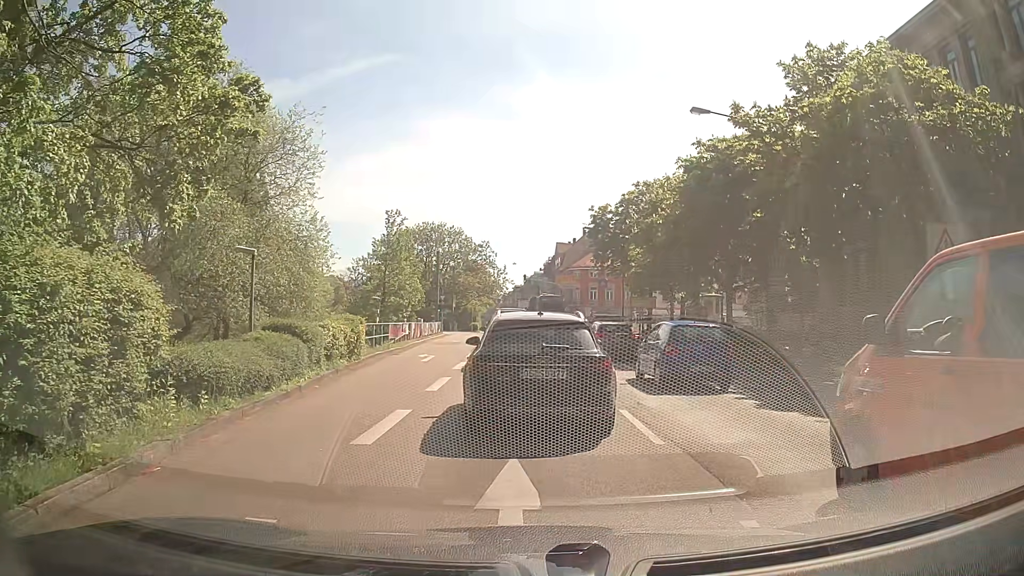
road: primary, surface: asphalt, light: Day
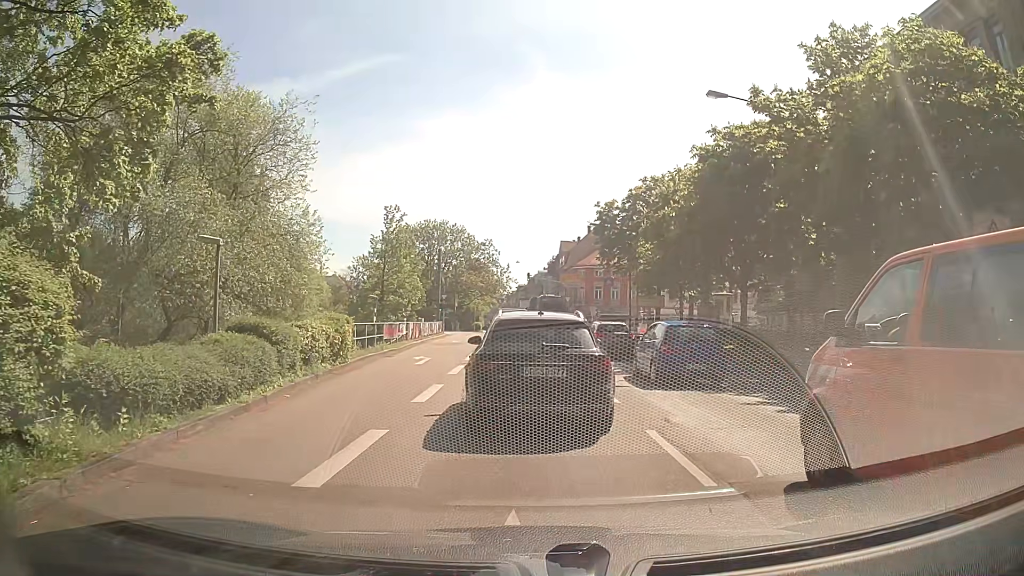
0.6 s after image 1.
(-0.1, +2.1) m; -2°
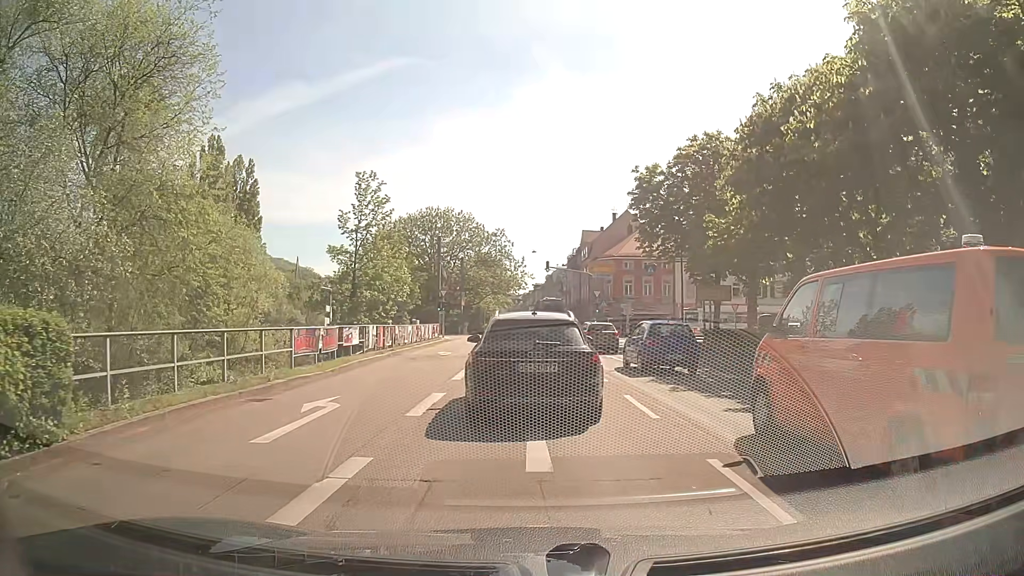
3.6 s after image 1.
(-0.4, +14.0) m; -2°
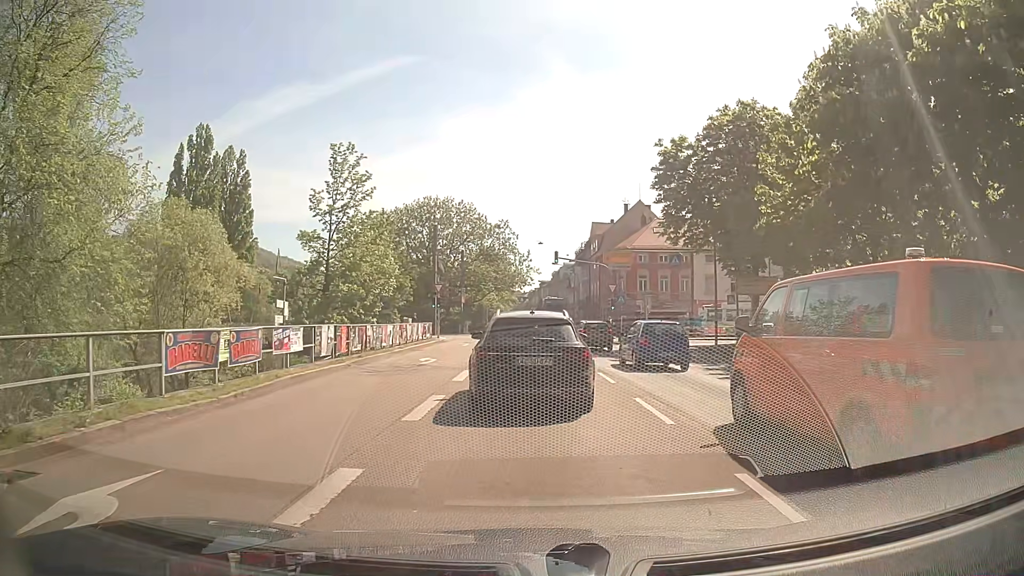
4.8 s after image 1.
(-0.1, +6.7) m; -1°
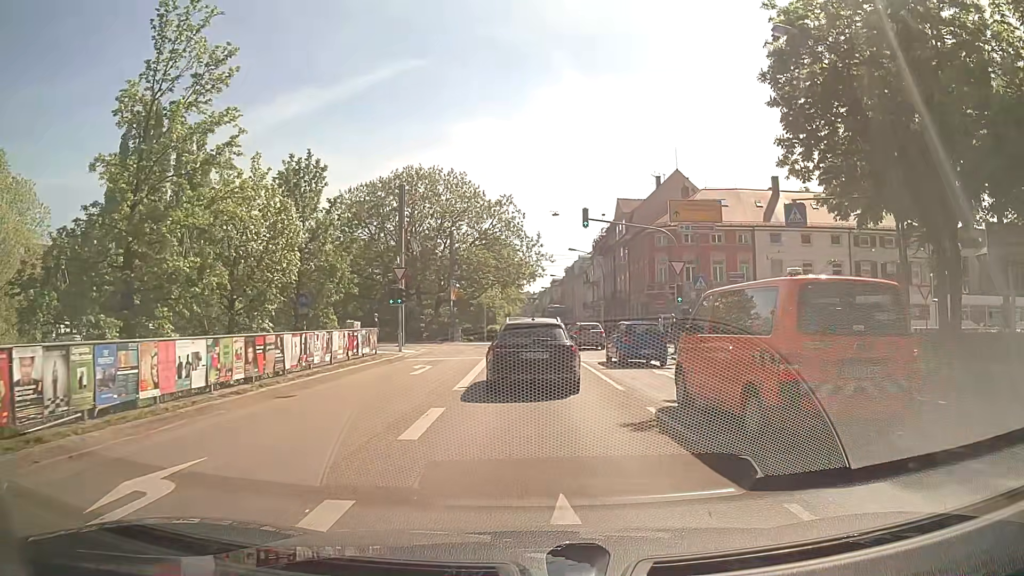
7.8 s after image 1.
(-0.2, +19.1) m; -1°
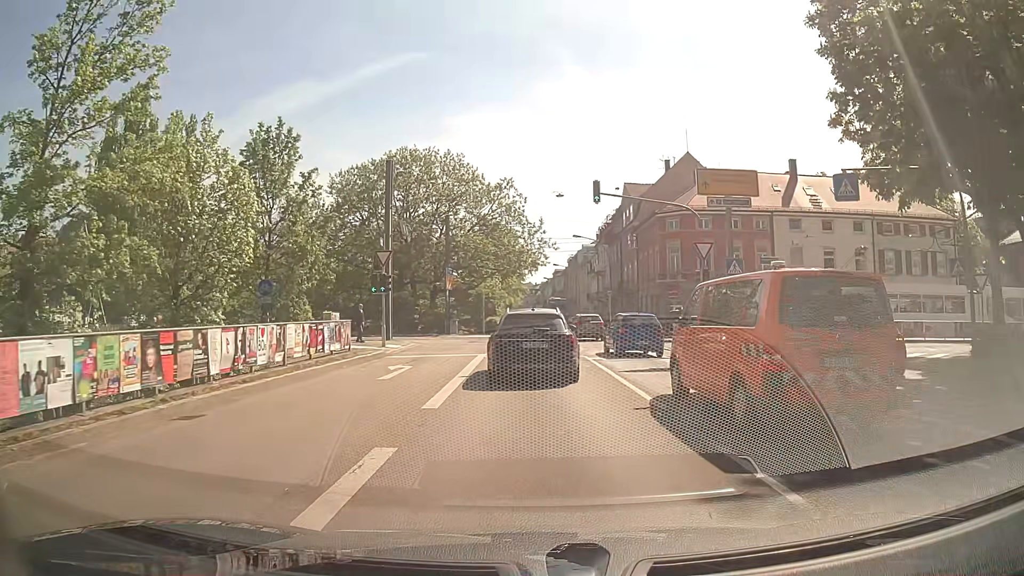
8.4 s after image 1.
(0.0, +4.2) m; -1°
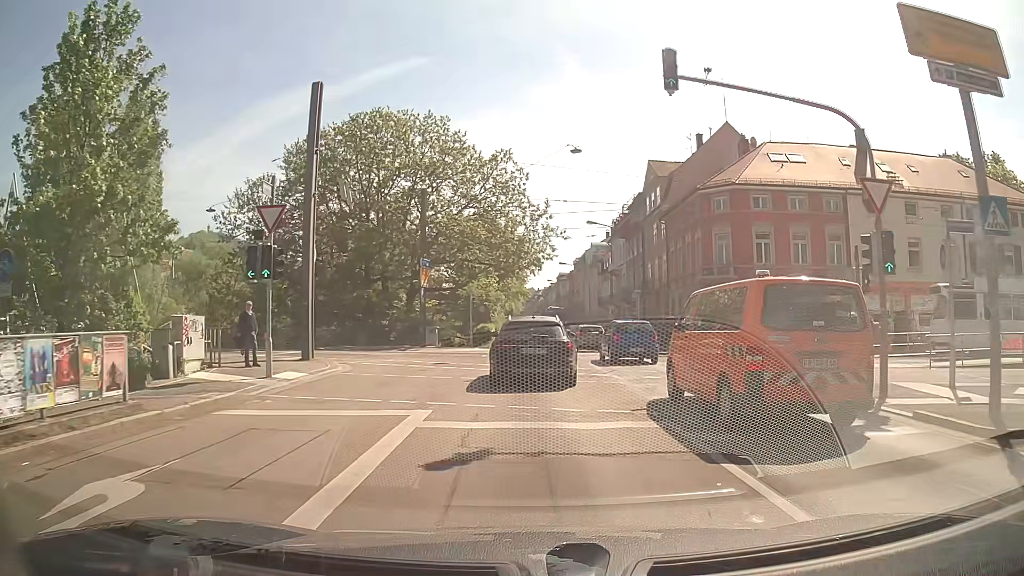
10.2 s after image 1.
(+0.1, +13.5) m; 0°
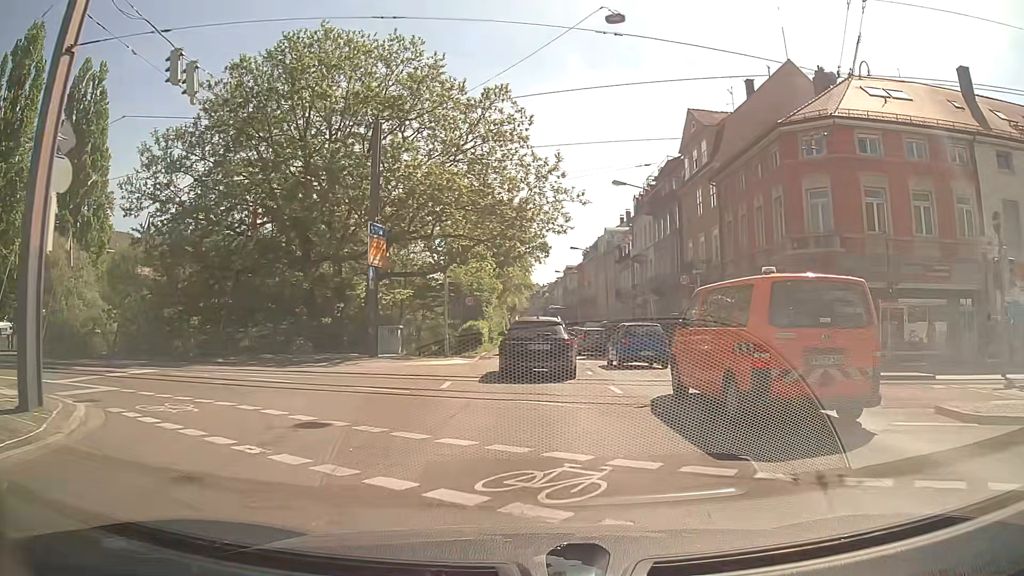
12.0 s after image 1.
(0.0, +13.9) m; 0°
(0, +10) (0, +20) (0, +30) (0, +40) (-1, +50) (-1, +60) (-1, +70) (-1, +80) (-1, +90) (-1, +100) m
